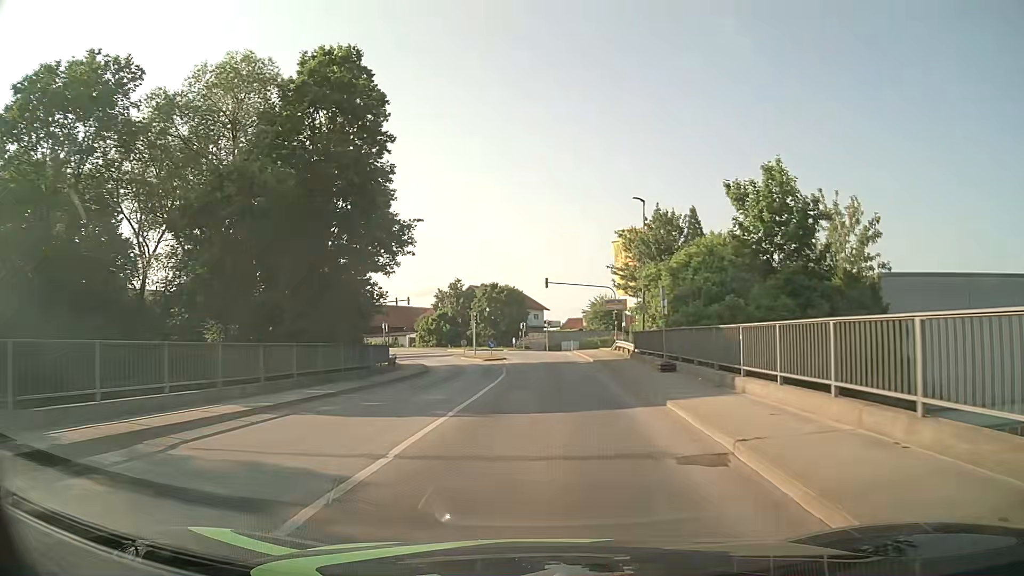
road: tertiary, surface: asphalt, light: Day
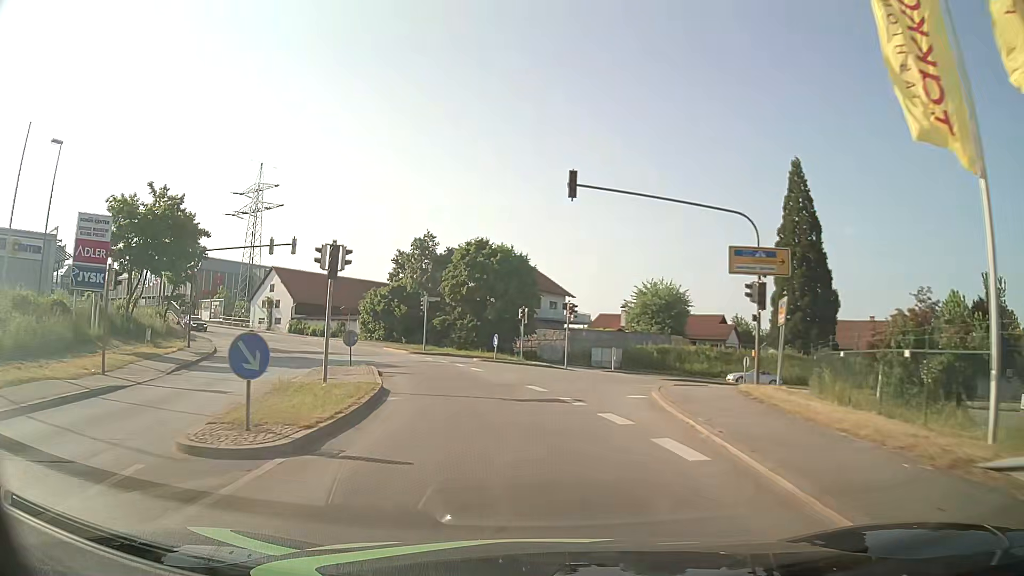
(+1.0, +38.2) m; -2°
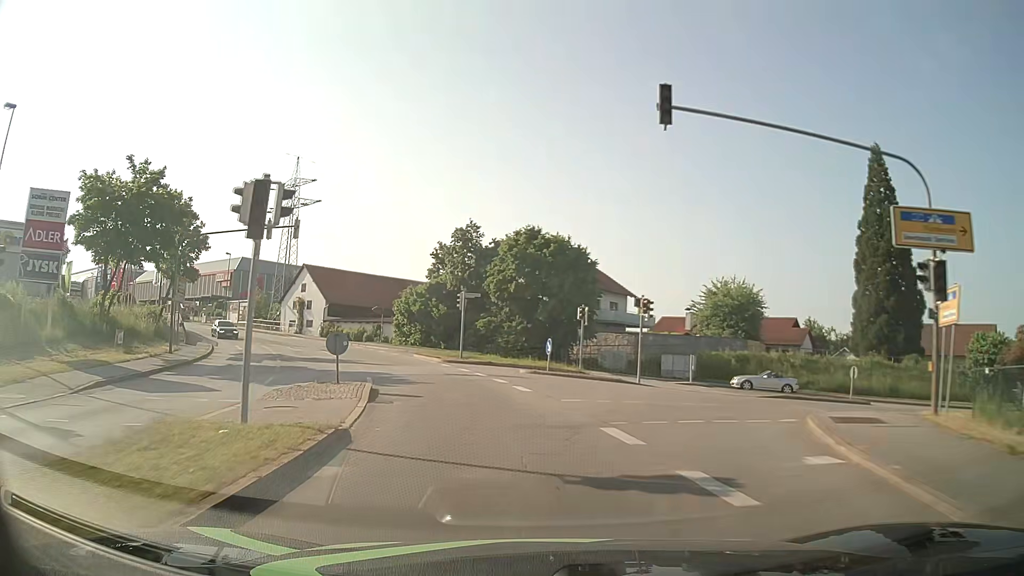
(-0.2, +7.6) m; -3°
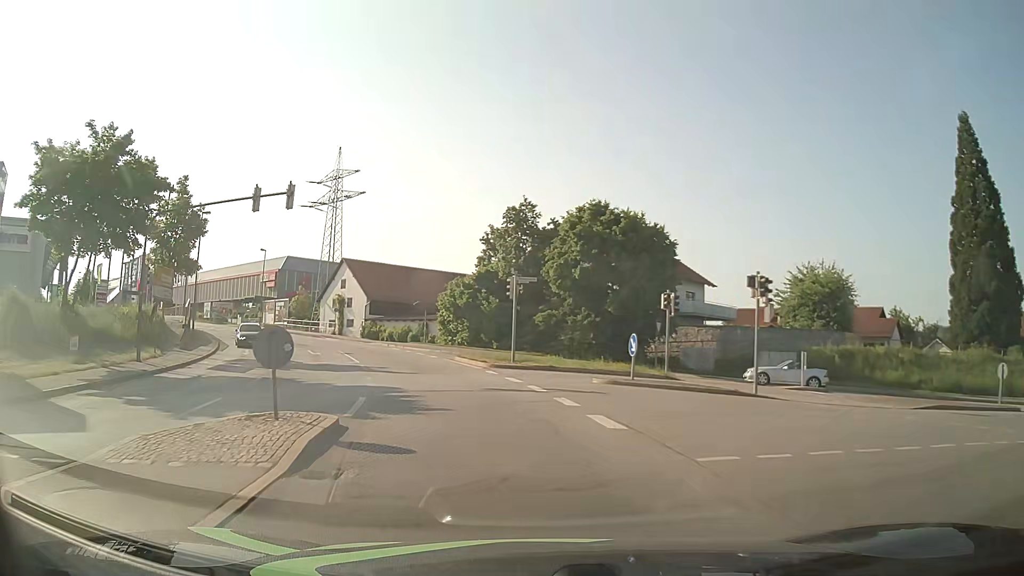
(-0.3, +7.6) m; -5°
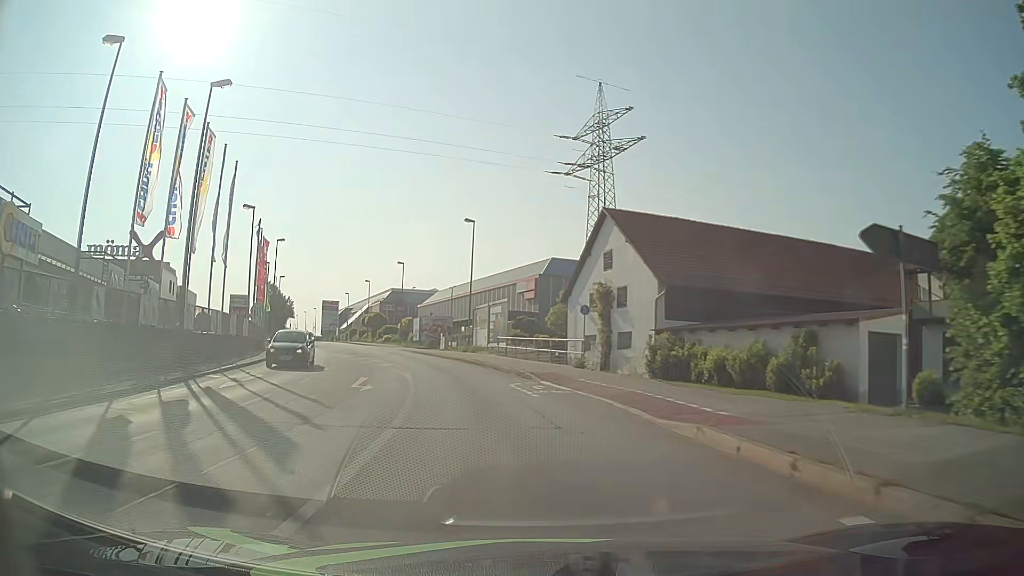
(-8.7, +36.9) m; -25°
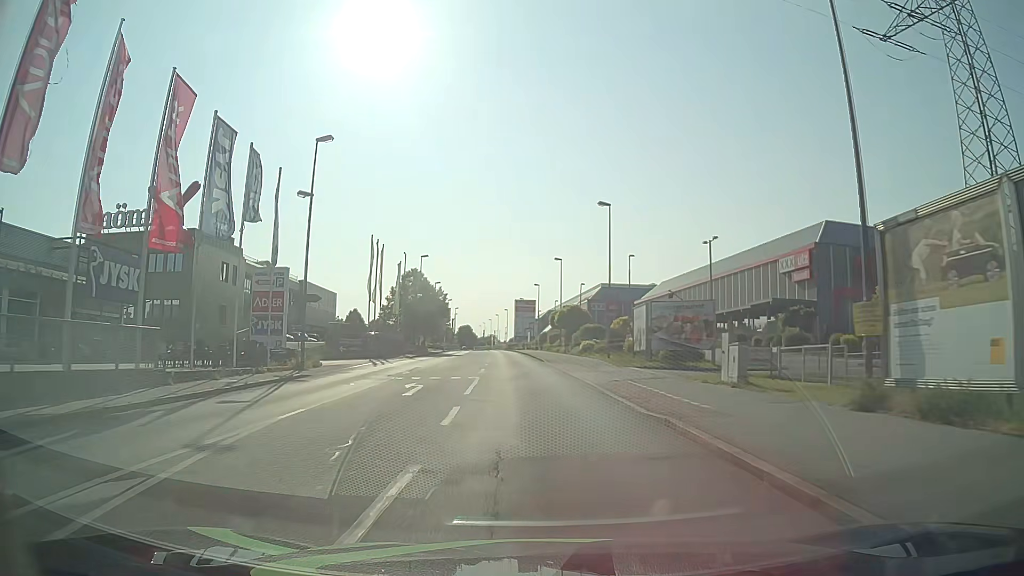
(-6.8, +37.1) m; -18°
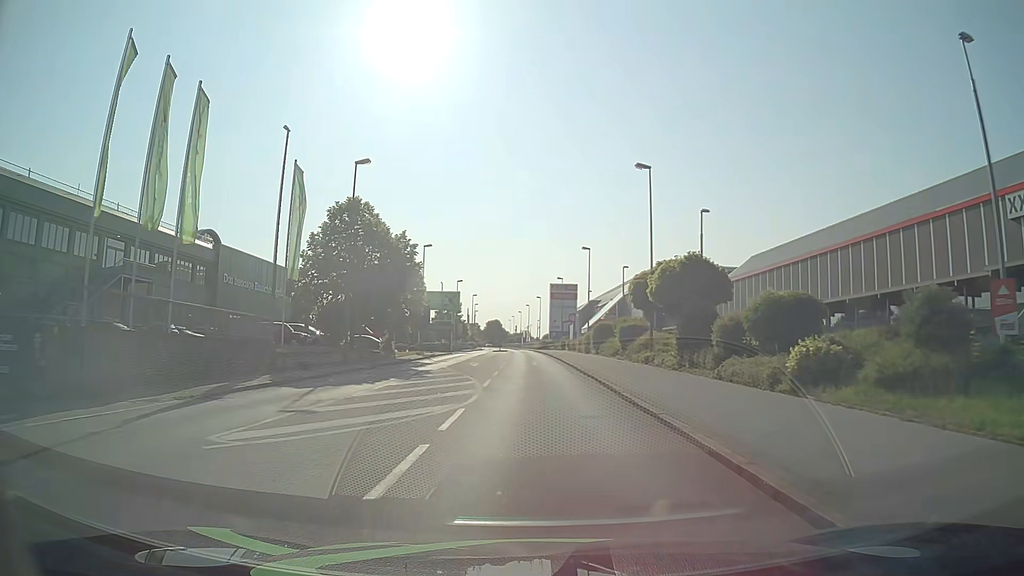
(-1.5, +38.1) m; -3°
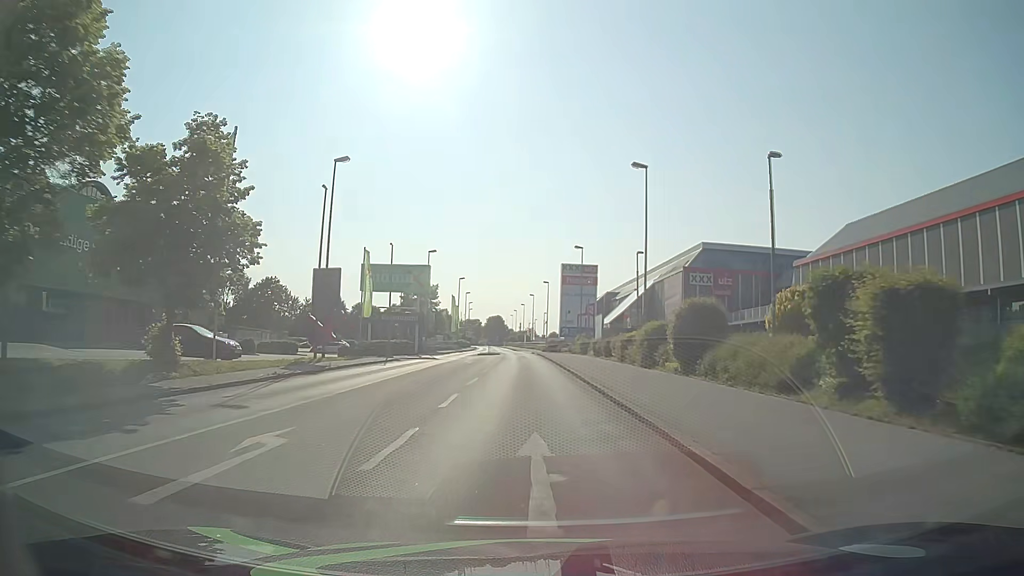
(-0.1, +30.7) m; 0°
(0, +10) (0, +20) (0, +30) (-1, +40) (-1, +50) (-1, +60) (-2, +70) (-3, +80) (-3, +90) (-4, +100) m
